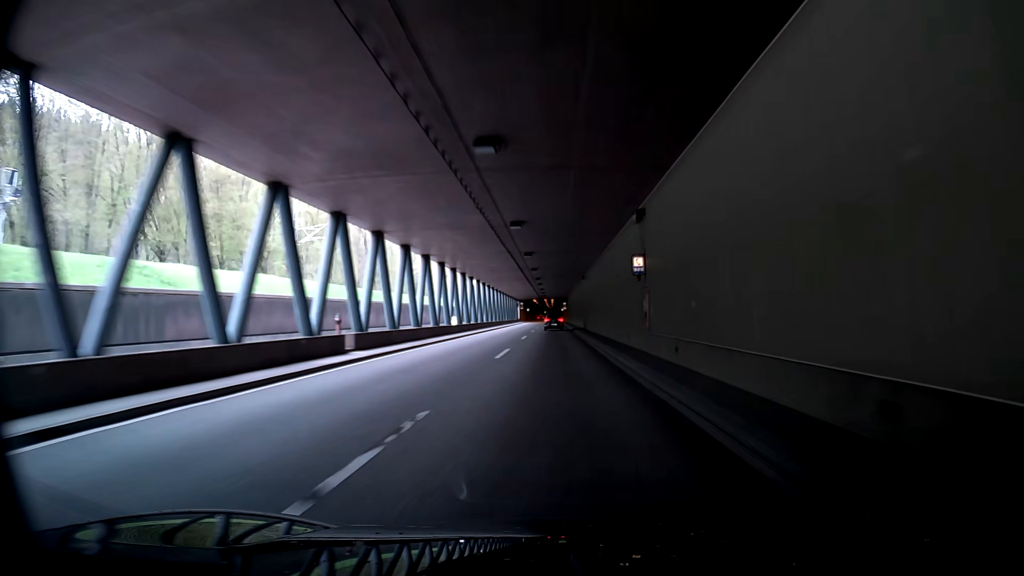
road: trunk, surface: asphalt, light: Day
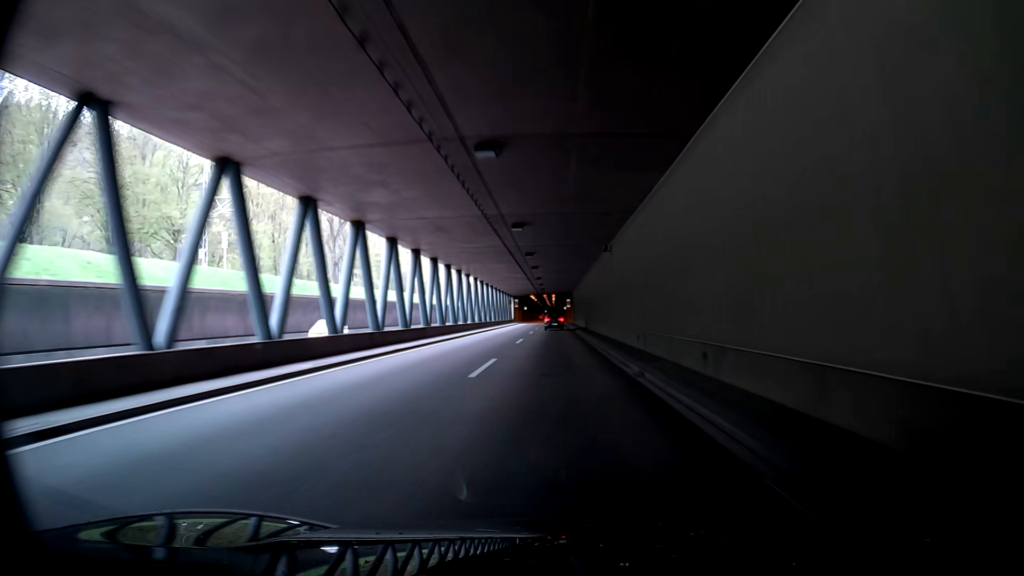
(+0.2, +24.7) m; +1°
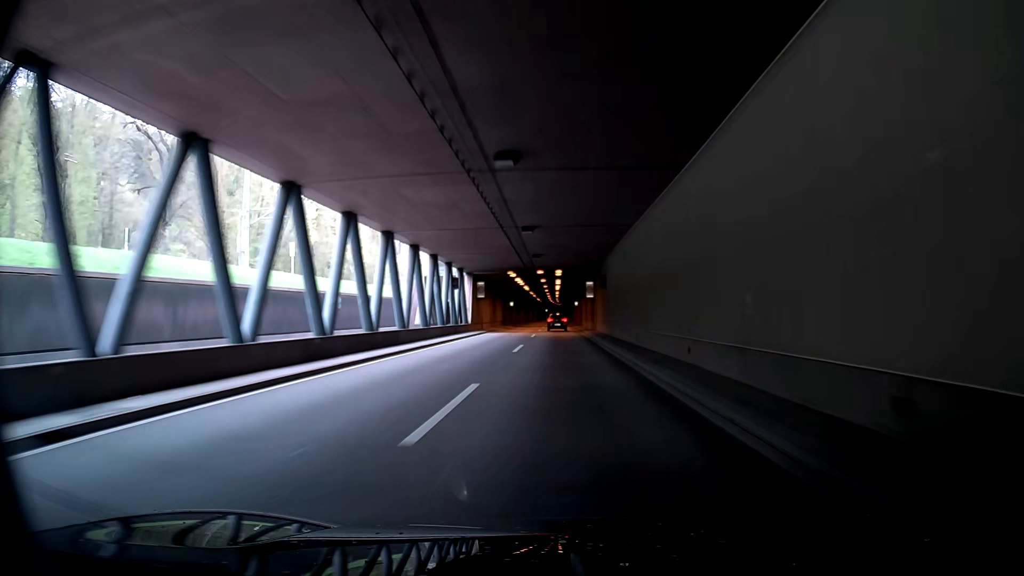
(-1.0, +61.8) m; -2°
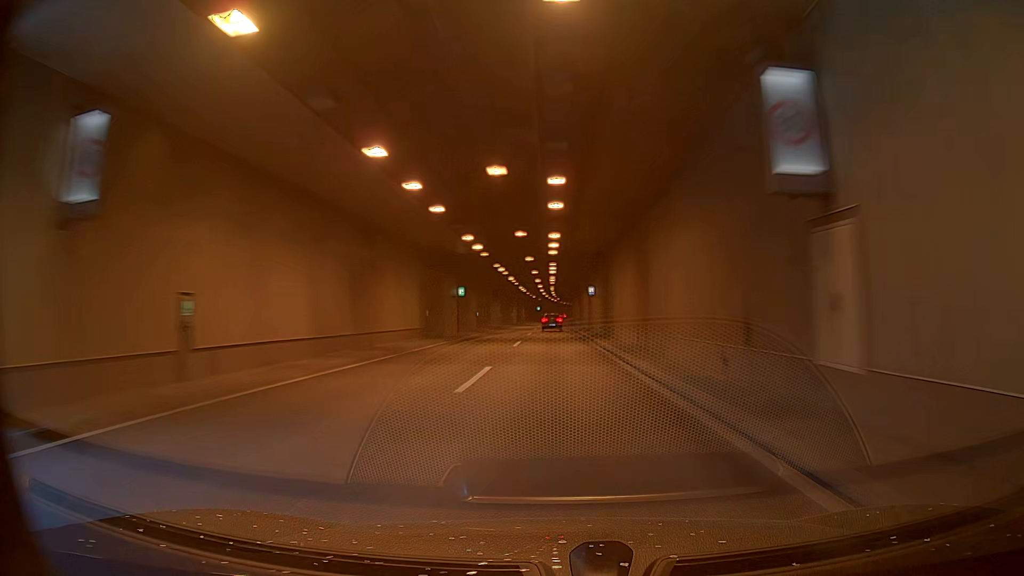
(-0.5, +49.4) m; 0°
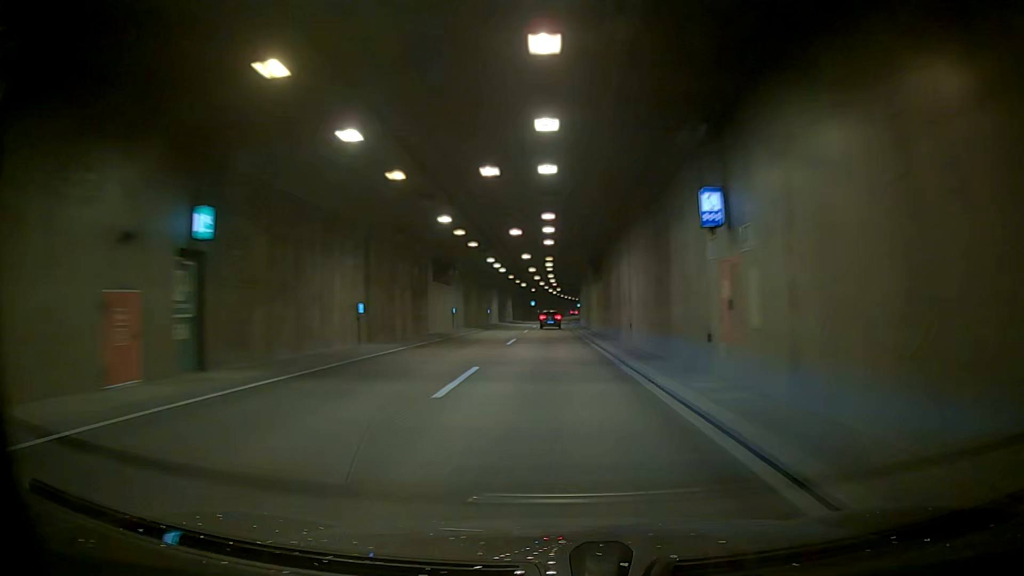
(0.0, +37.2) m; 0°
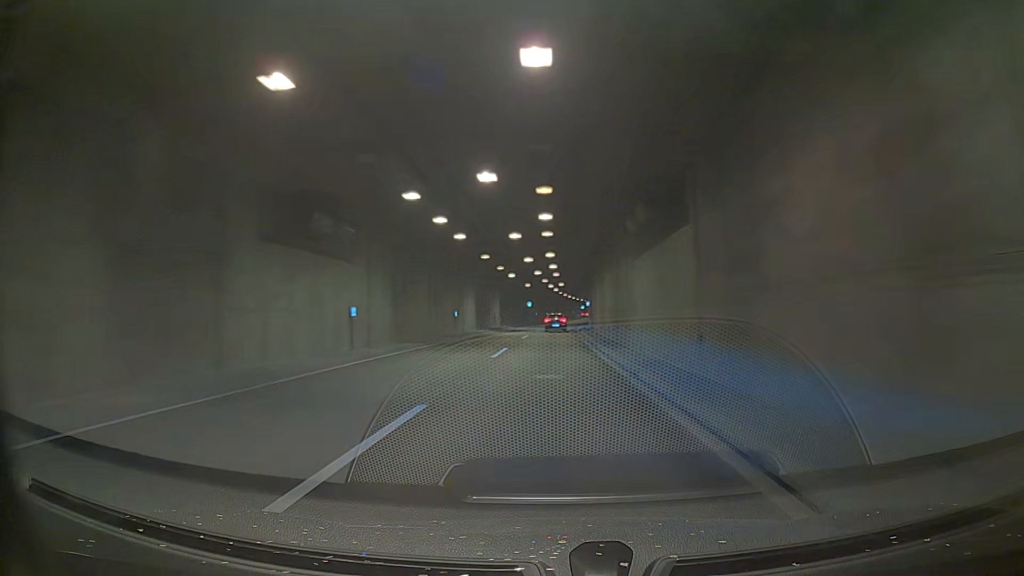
(-0.2, +24.7) m; -1°
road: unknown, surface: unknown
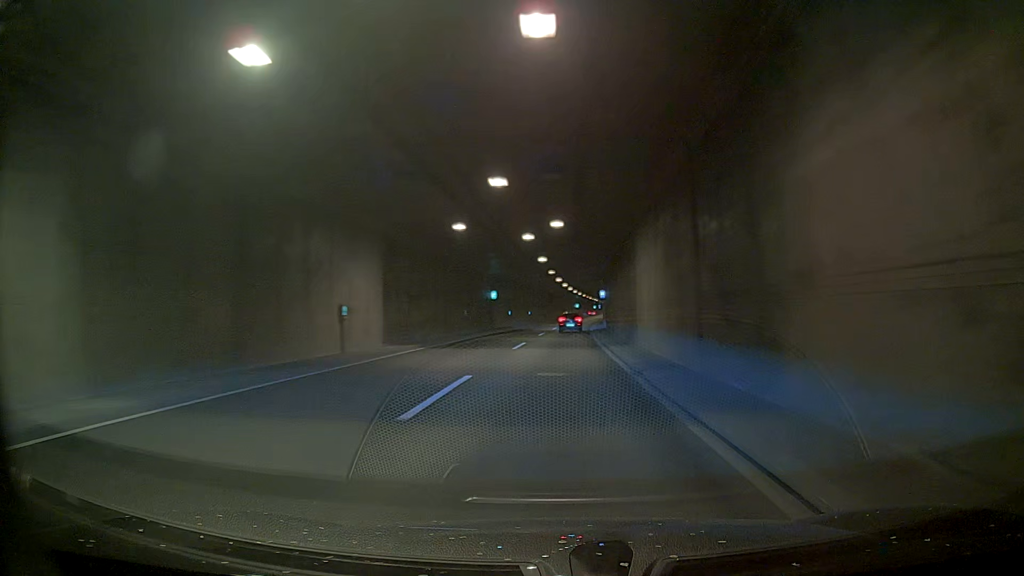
(+2.5, +49.2) m; +5°
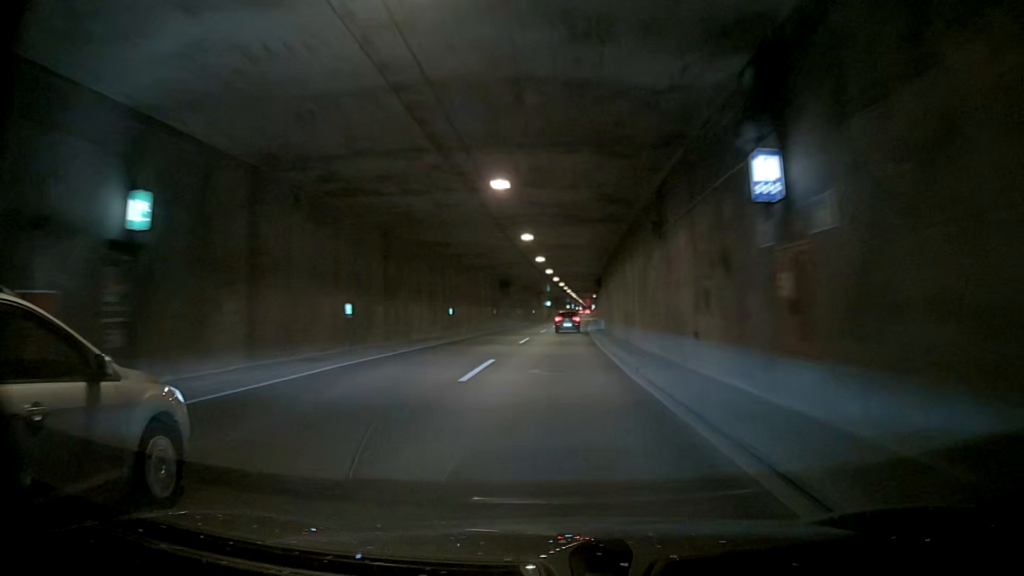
(0.0, +49.1) m; 0°
